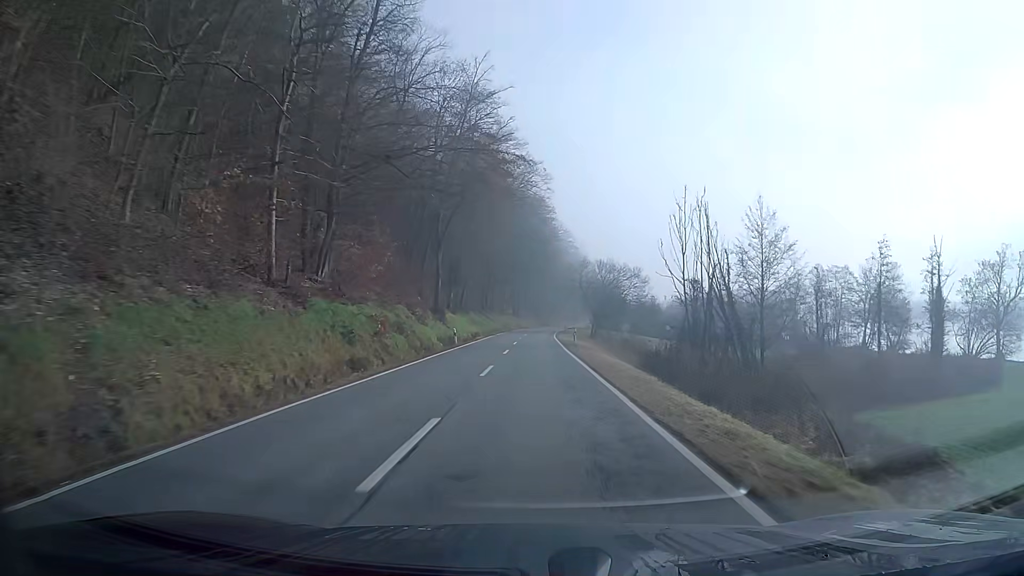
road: secondary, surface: asphalt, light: Day
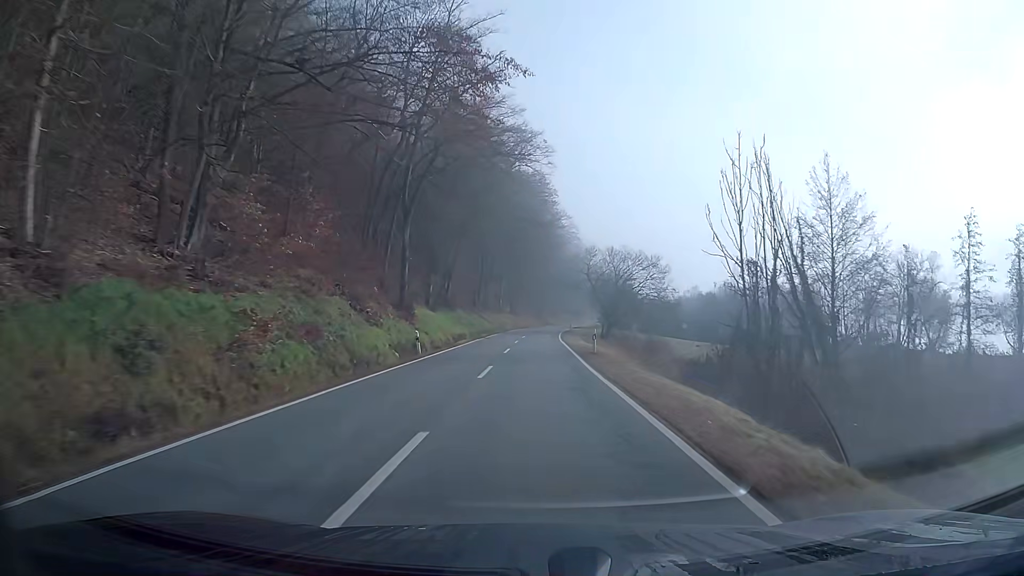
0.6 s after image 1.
(0.0, +13.2) m; 0°
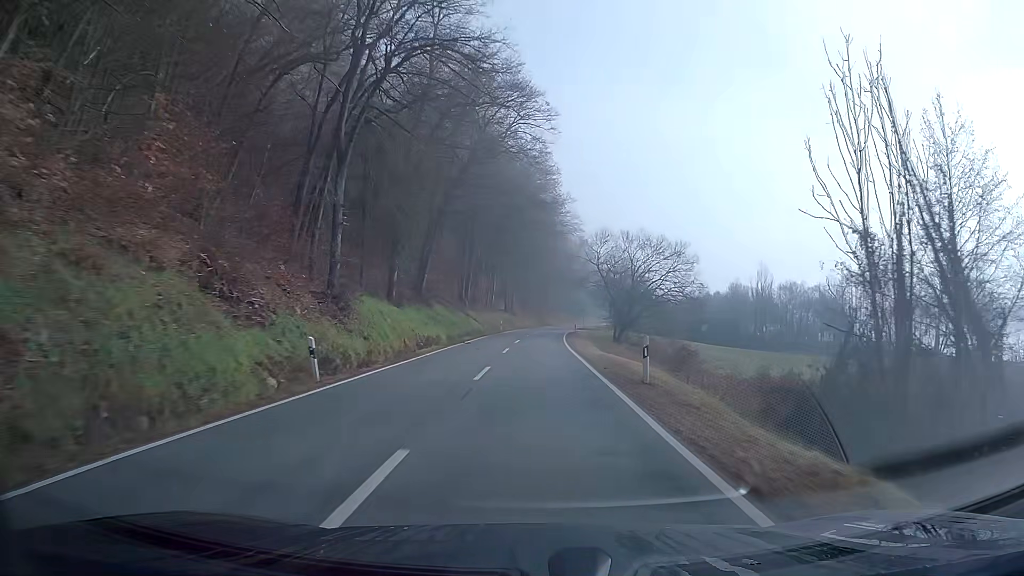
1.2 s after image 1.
(0.0, +13.2) m; 0°
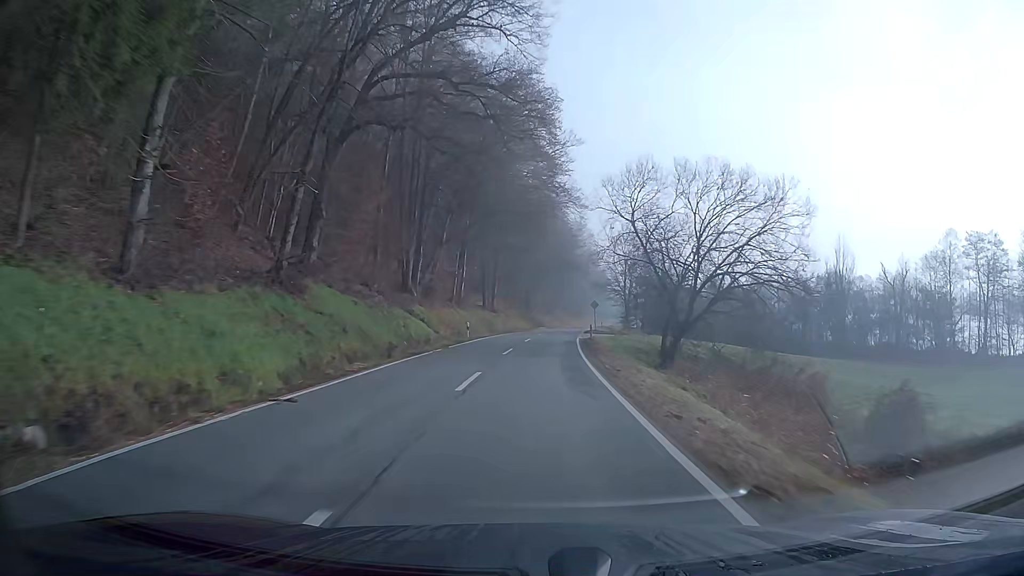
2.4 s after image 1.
(+0.1, +26.5) m; +1°
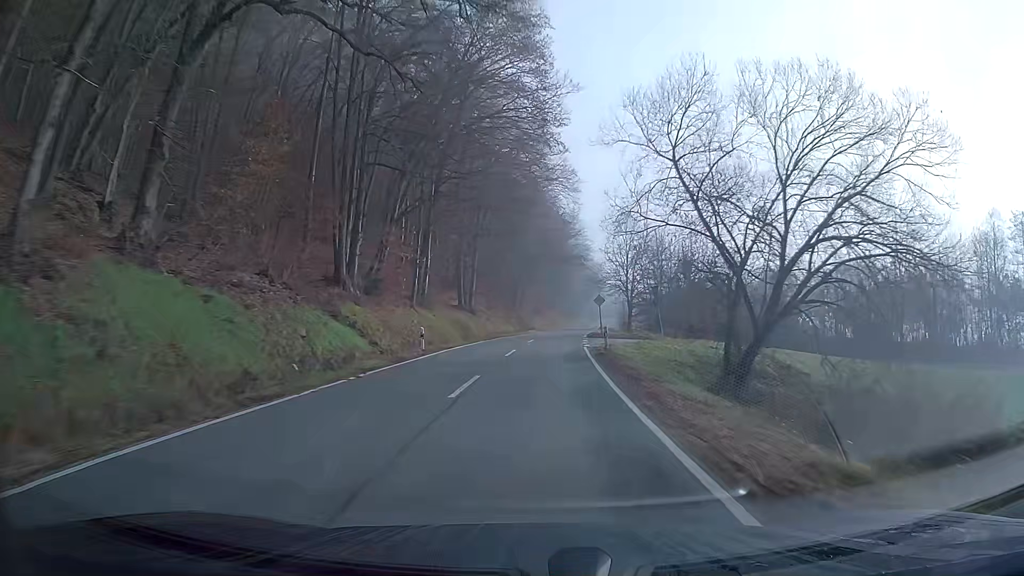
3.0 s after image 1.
(+0.1, +13.3) m; +1°
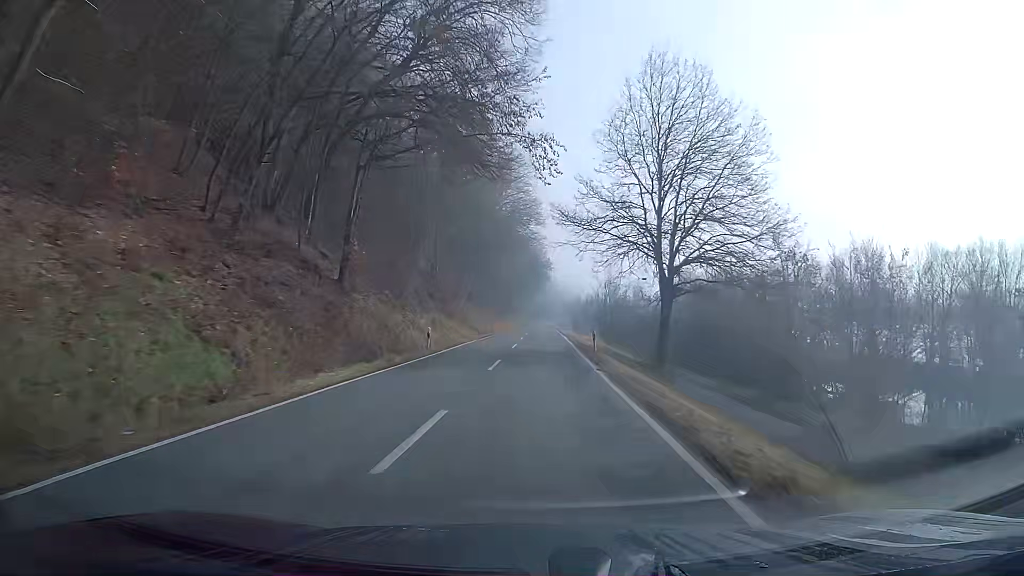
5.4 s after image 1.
(+2.9, +53.3) m; +6°
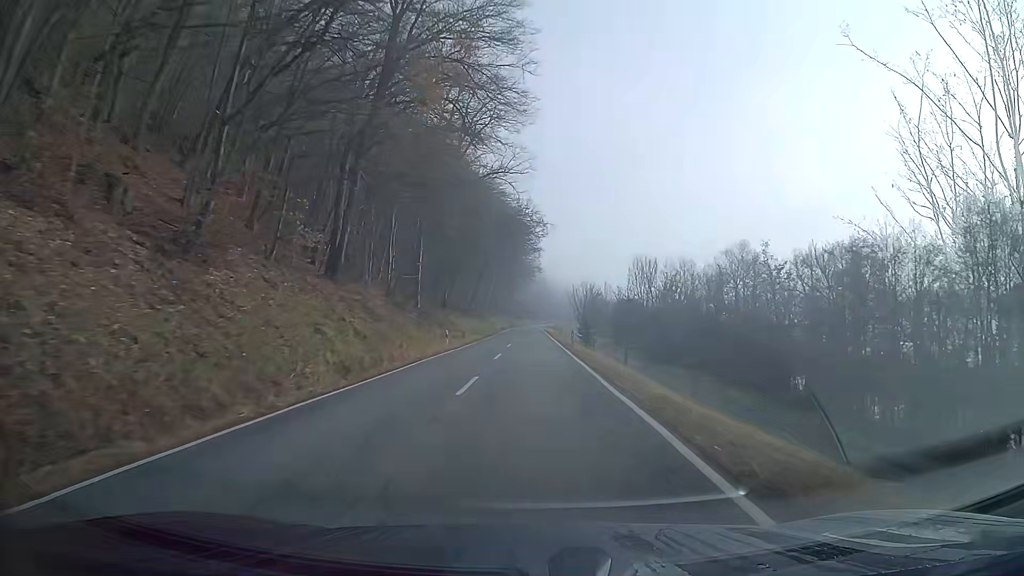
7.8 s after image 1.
(+0.4, +54.0) m; 0°
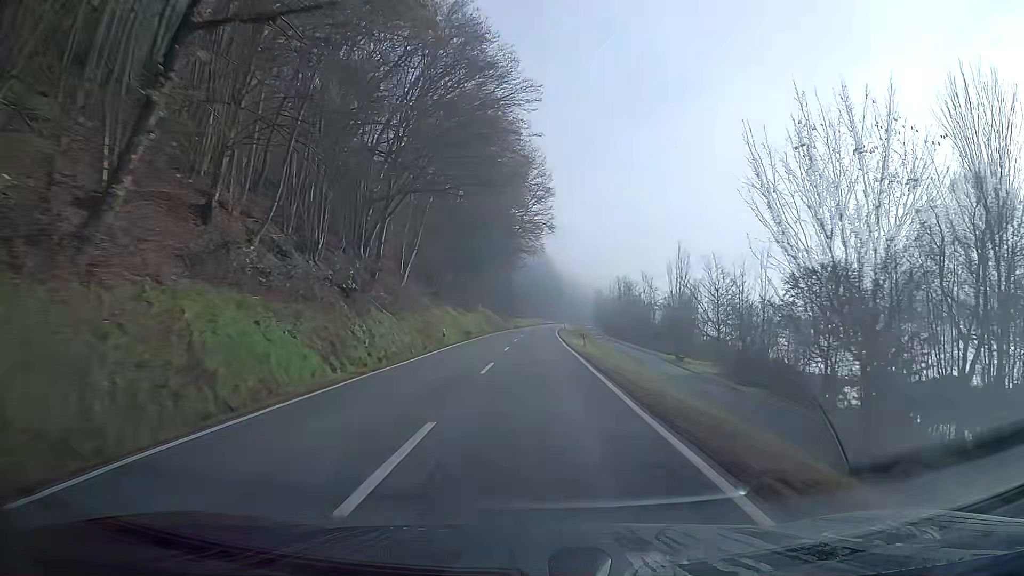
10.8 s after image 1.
(-0.2, +67.9) m; 0°
